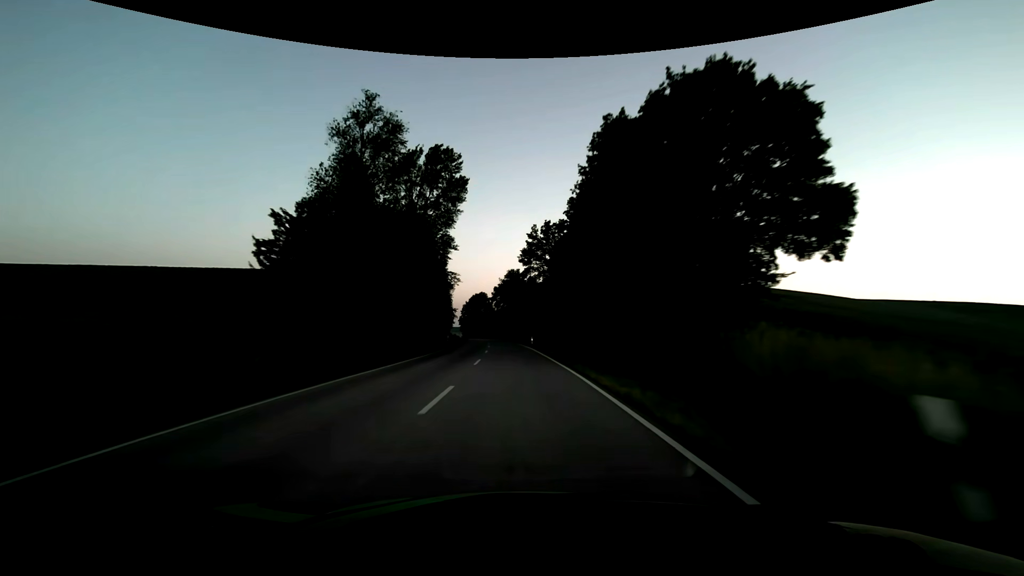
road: secondary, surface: asphalt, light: Dusk
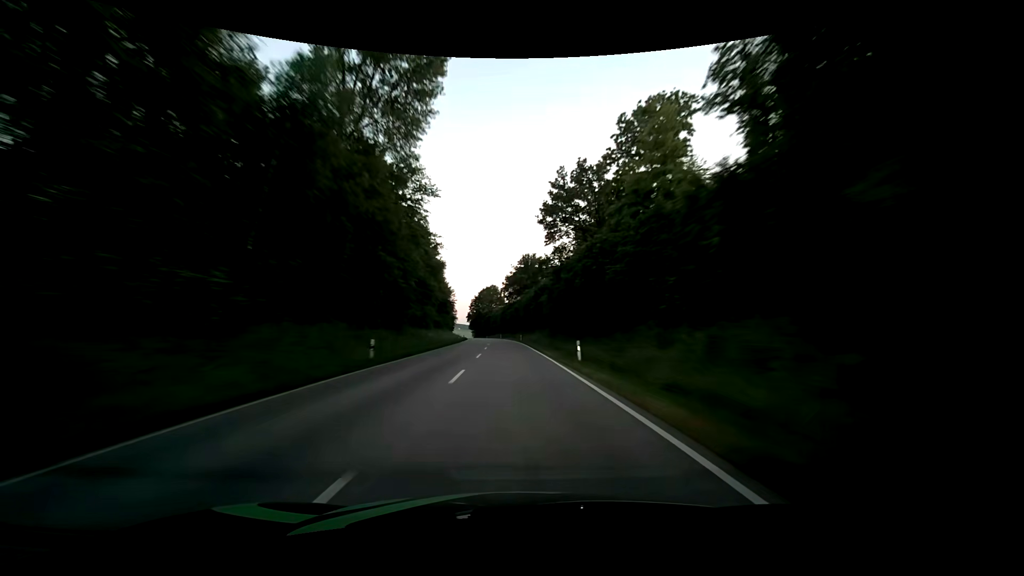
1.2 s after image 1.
(-0.5, +31.8) m; -2°
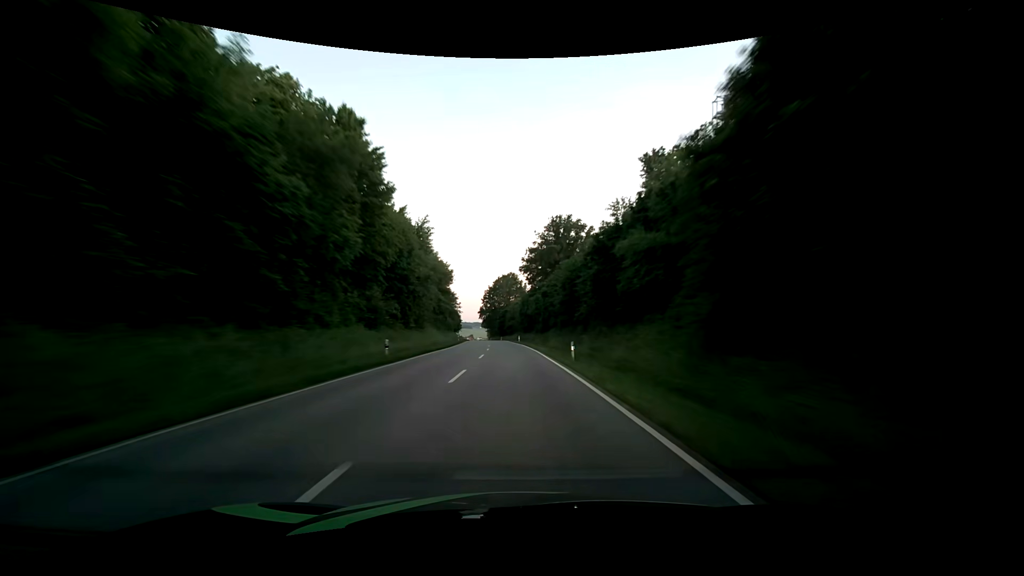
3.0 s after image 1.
(-1.2, +47.7) m; -2°
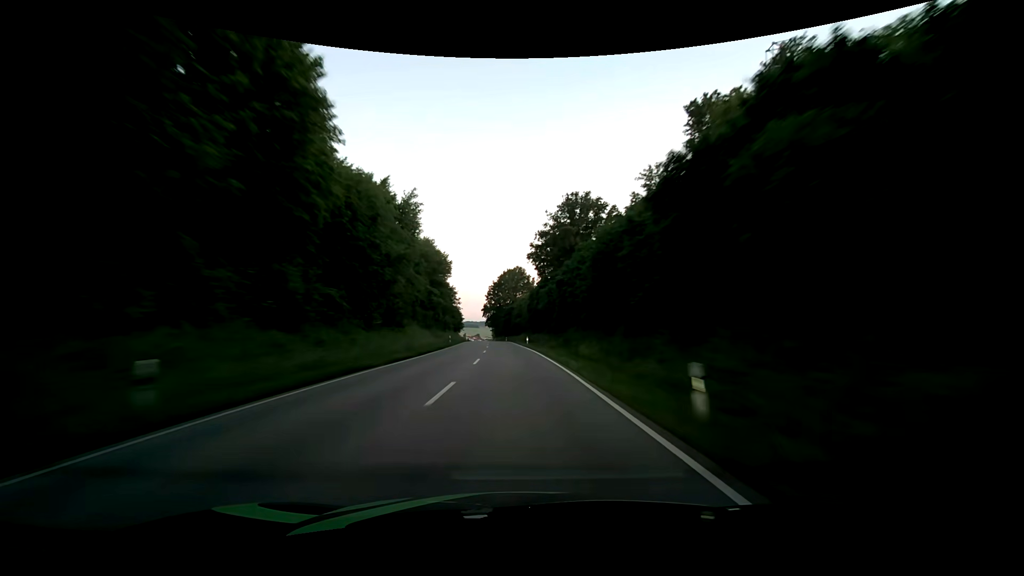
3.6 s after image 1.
(-0.2, +15.9) m; -1°
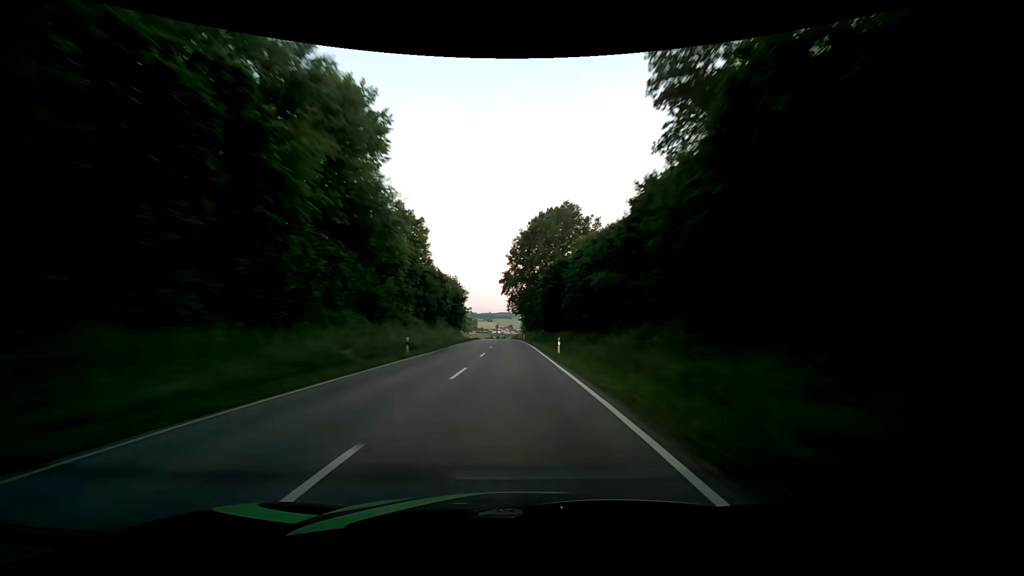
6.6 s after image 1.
(-2.8, +79.4) m; -4°
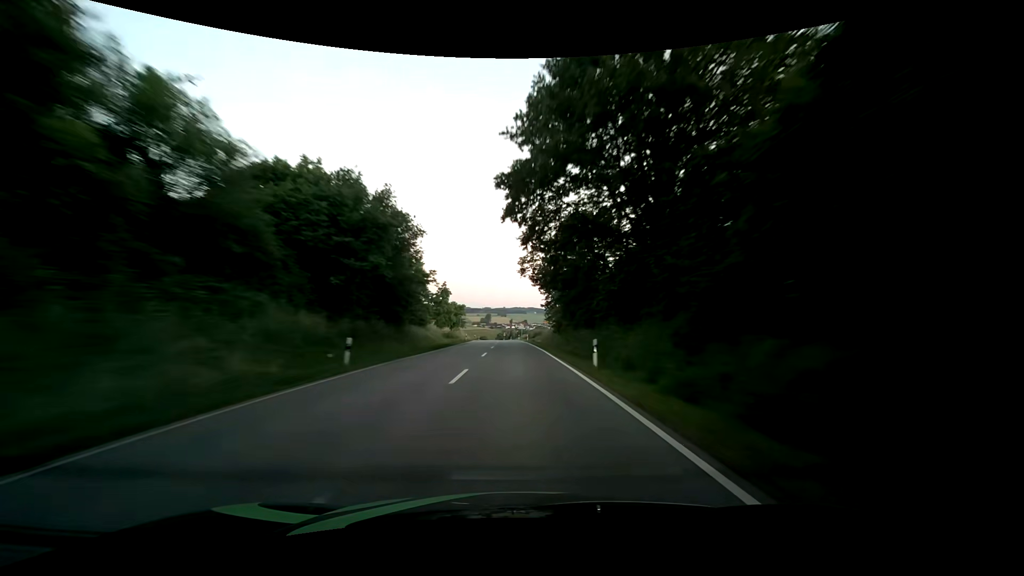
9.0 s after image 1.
(-0.9, +61.4) m; -1°
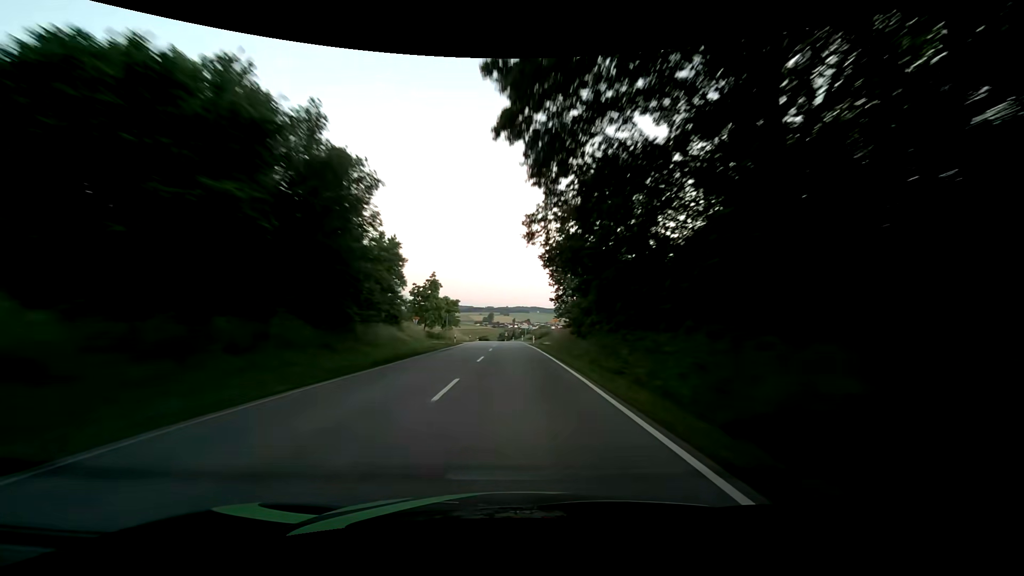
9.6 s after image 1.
(0.0, +14.6) m; -1°
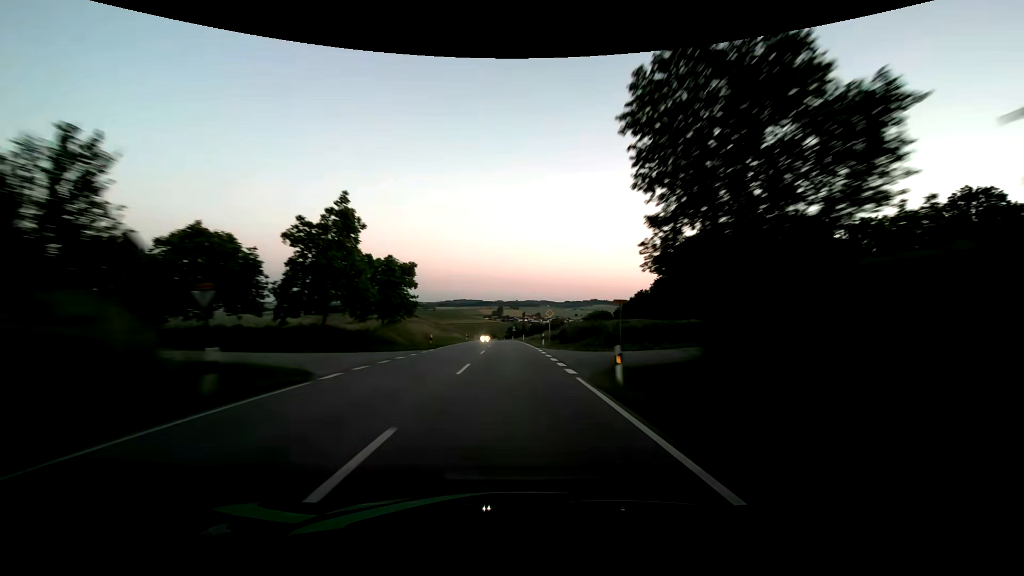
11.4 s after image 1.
(-0.2, +42.8) m; -1°
(0, +10) (0, +20) (0, +30) (0, +40) (0, +50) (-1, +60) (-1, +70) (-1, +80) (-1, +90) (-2, +100) m
